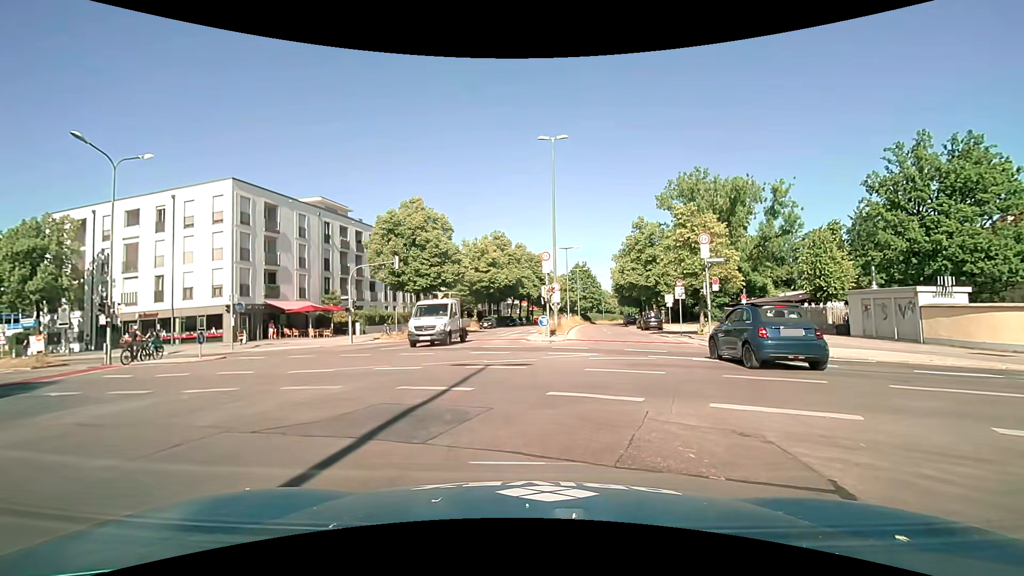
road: secondary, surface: asphalt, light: Day
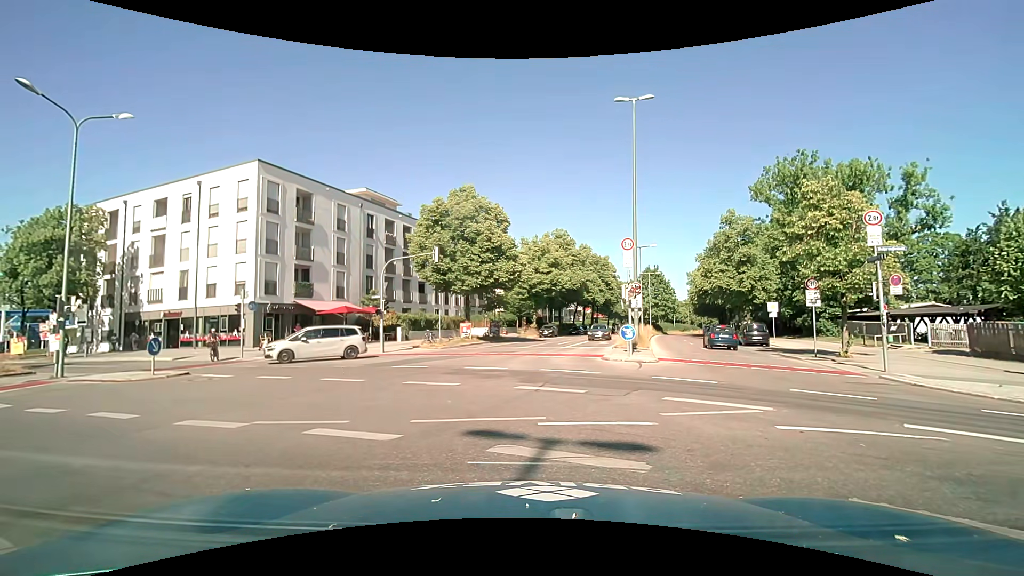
(-0.3, +7.3) m; -9°
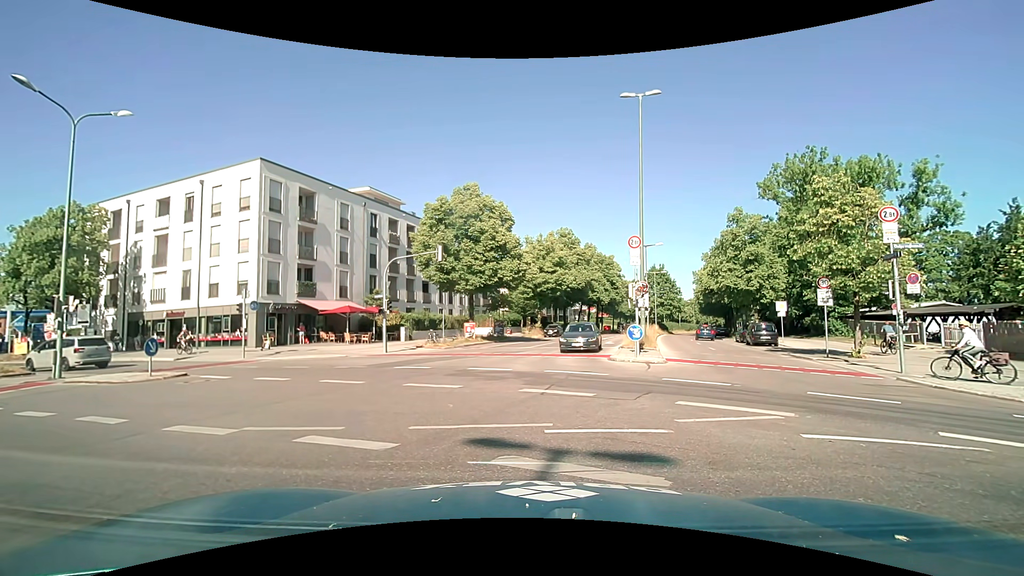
(0.0, +0.5) m; 0°
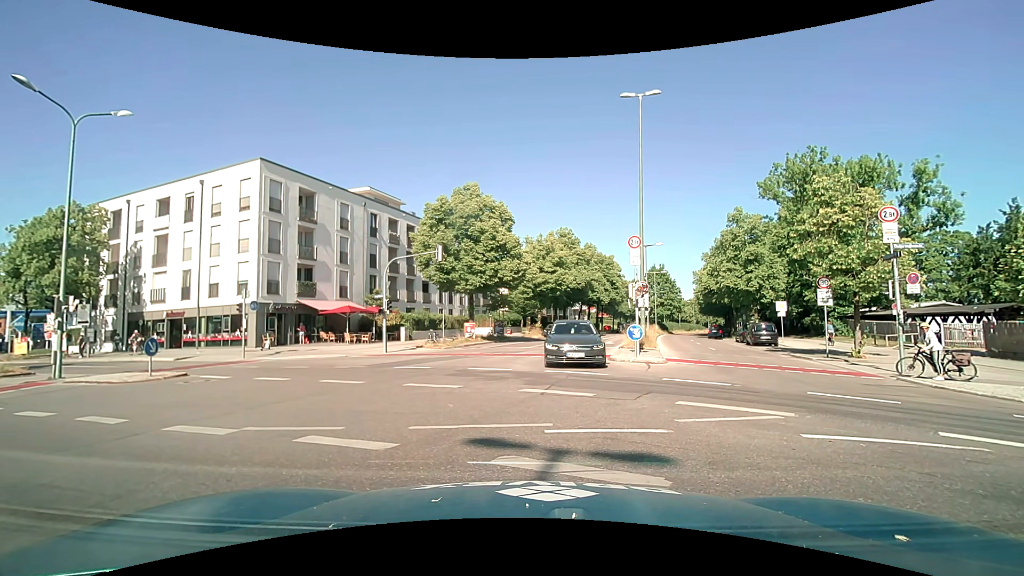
(0.0, 0.0) m; 0°
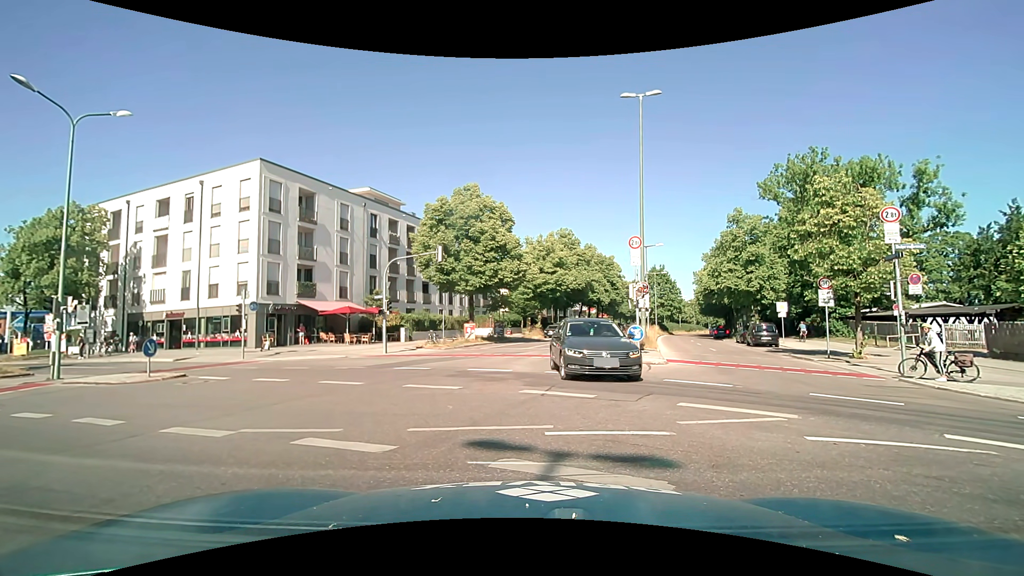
(0.0, 0.0) m; 0°
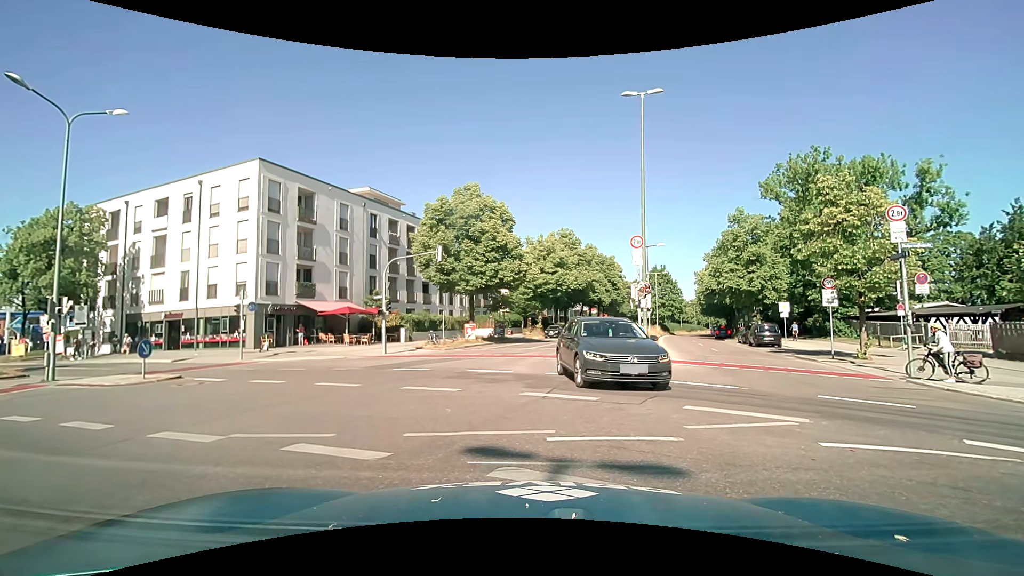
(0.0, +0.3) m; 0°
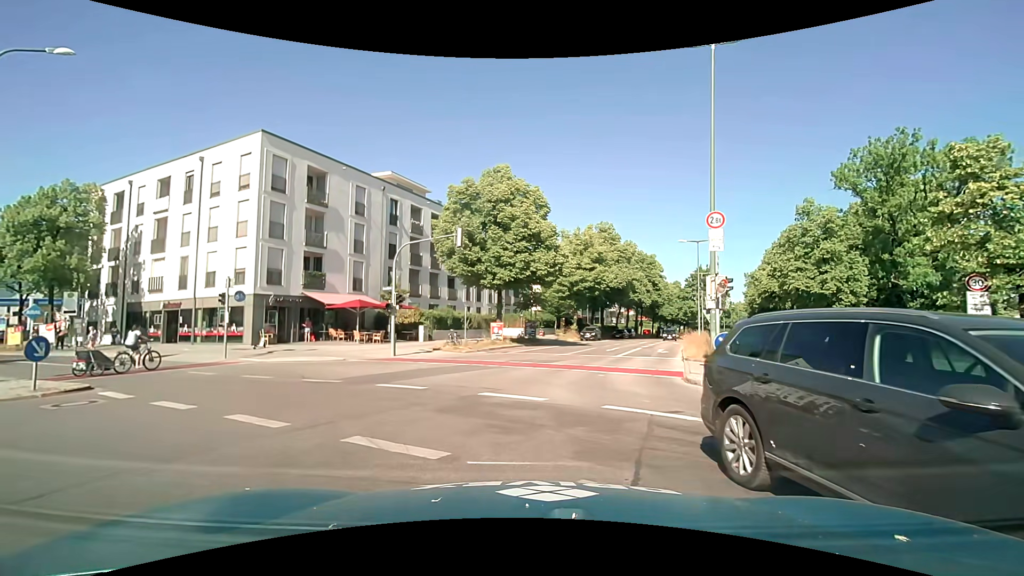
(0.0, +5.3) m; -2°
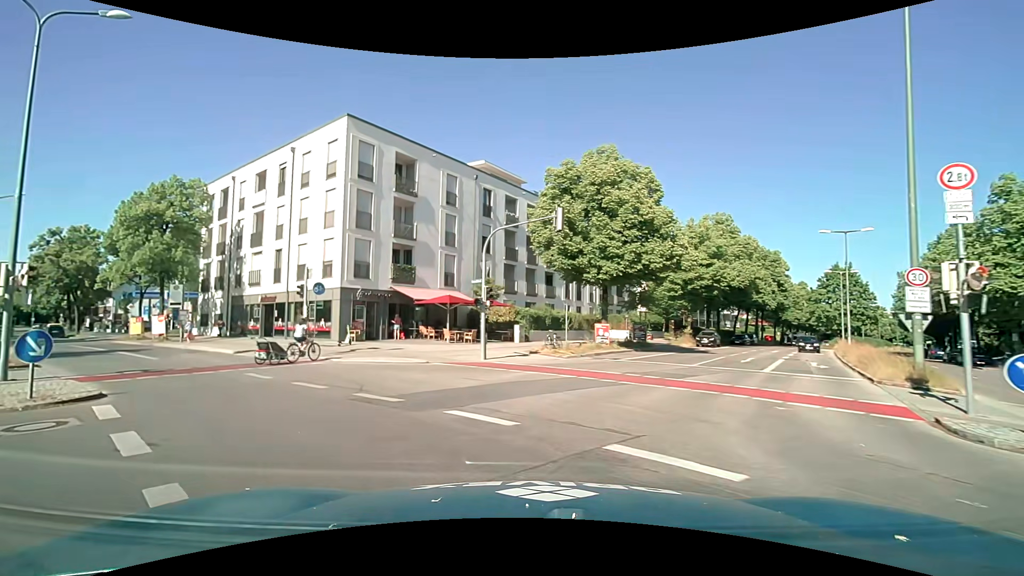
(-0.4, +4.3) m; -11°
(-3, +9) (-10, +16) (-18, +23) (-26, +29) (-34, +35) (-42, +41) (-49, +48) (-57, +54) (-64, +61) (-72, +67) m
